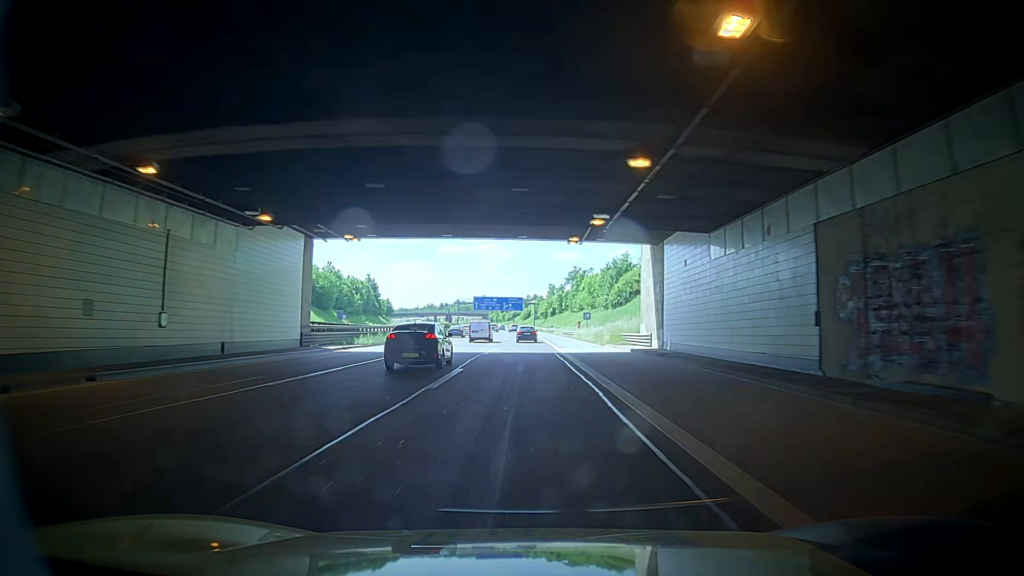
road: motorway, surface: asphalt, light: Day
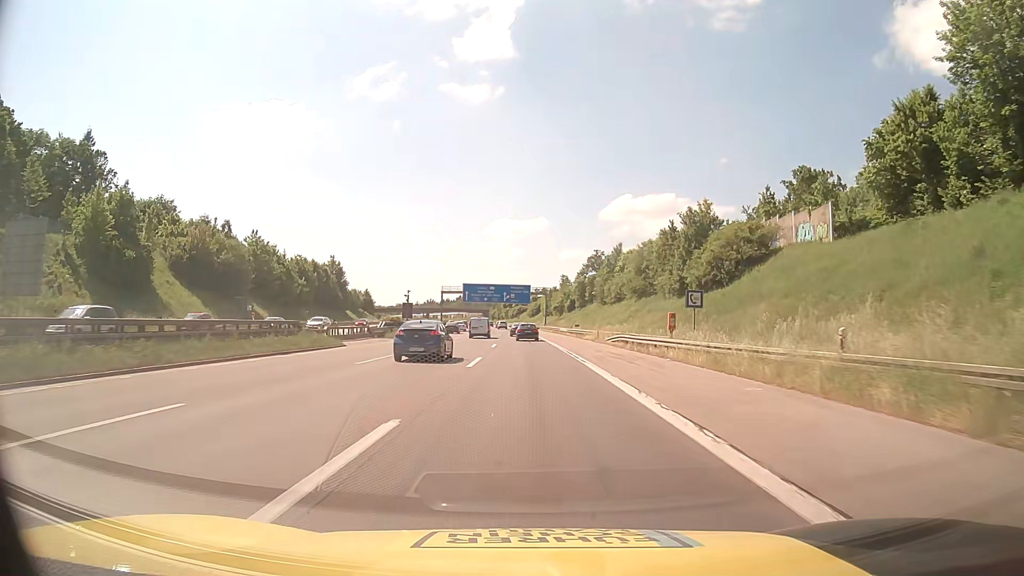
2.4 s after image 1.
(+0.8, +49.7) m; +2°
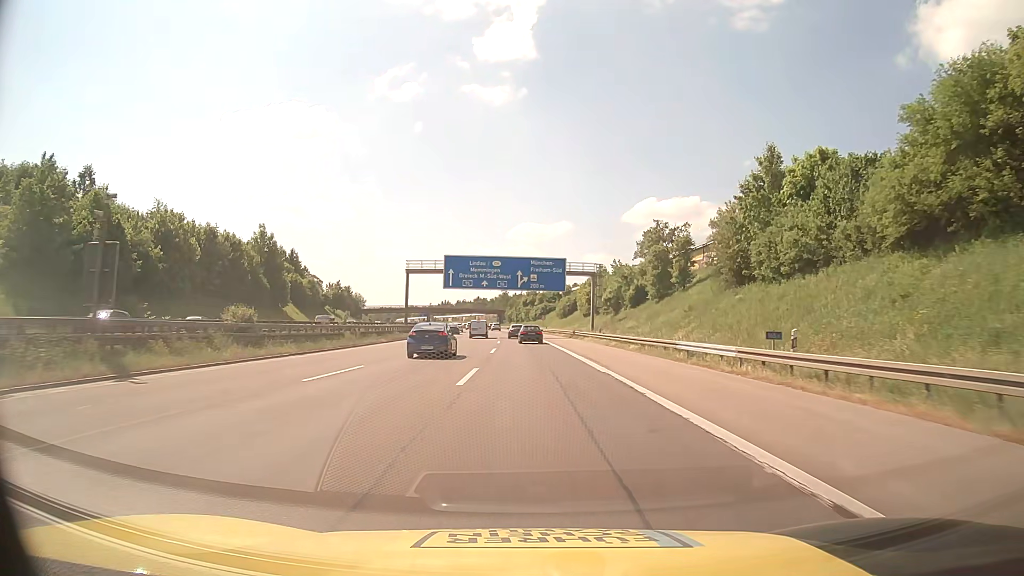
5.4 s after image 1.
(-1.1, +60.4) m; -2°
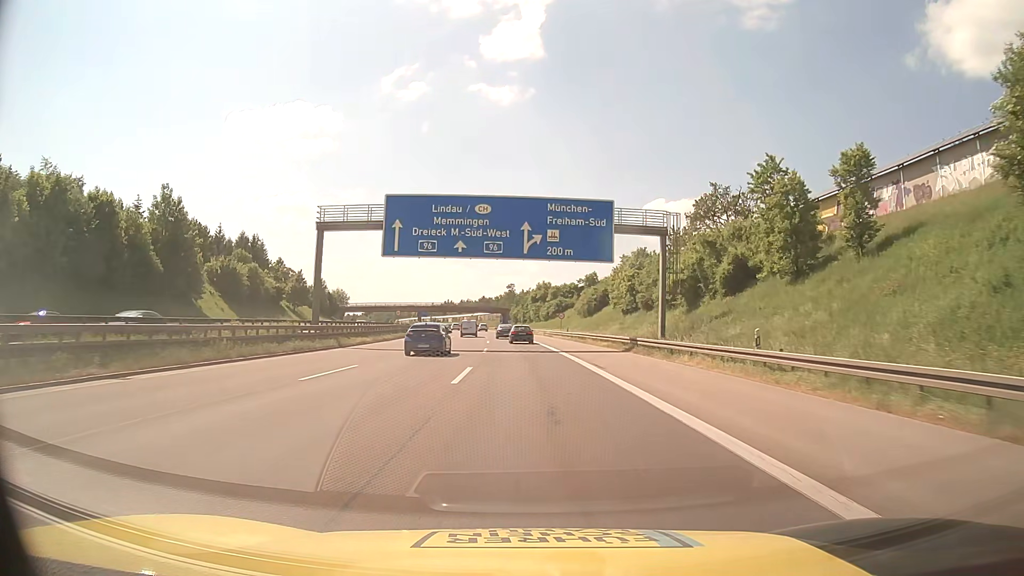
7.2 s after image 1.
(-0.3, +35.9) m; -1°
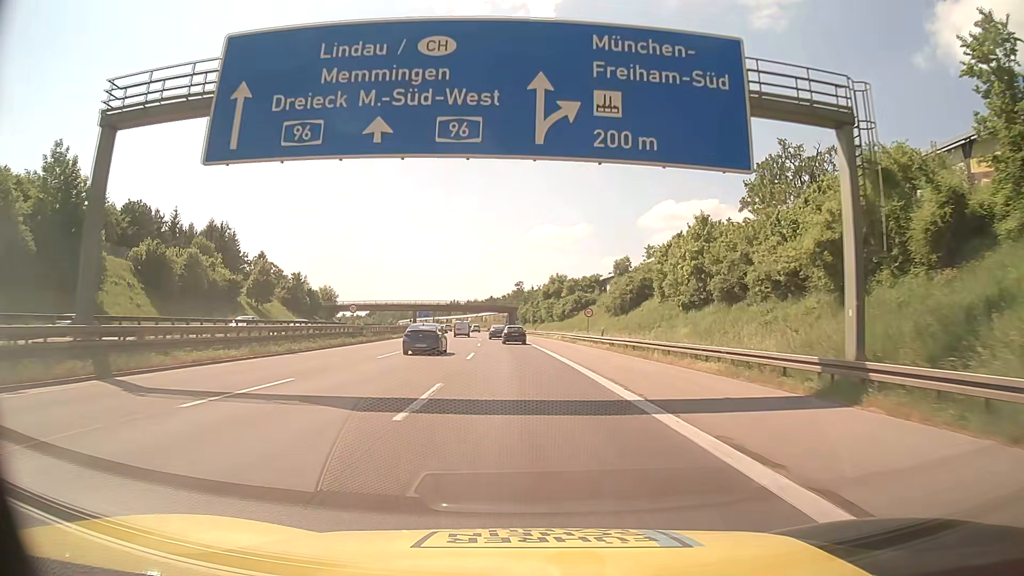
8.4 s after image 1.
(-0.1, +24.3) m; -1°
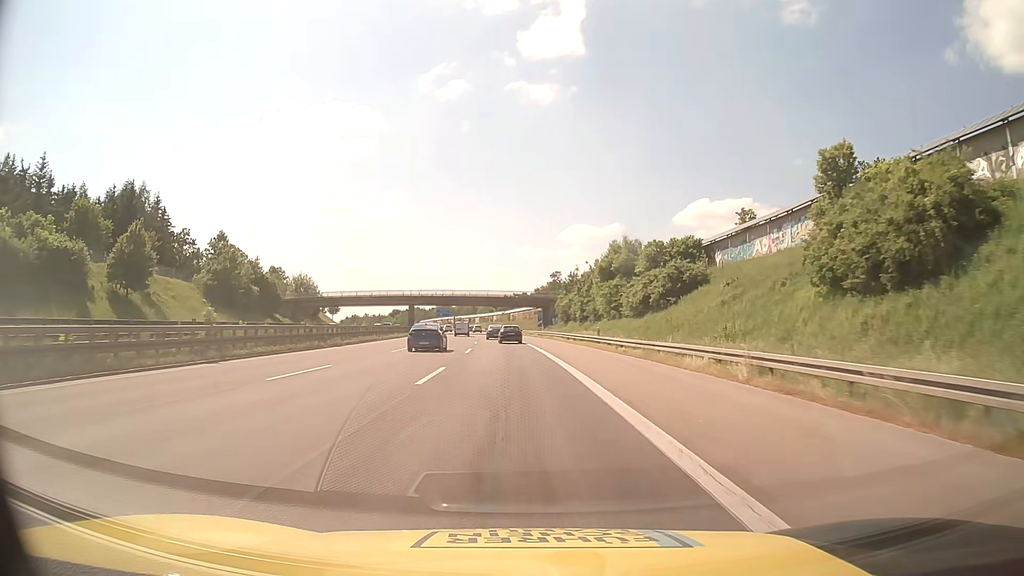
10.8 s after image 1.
(-1.0, +49.1) m; -3°
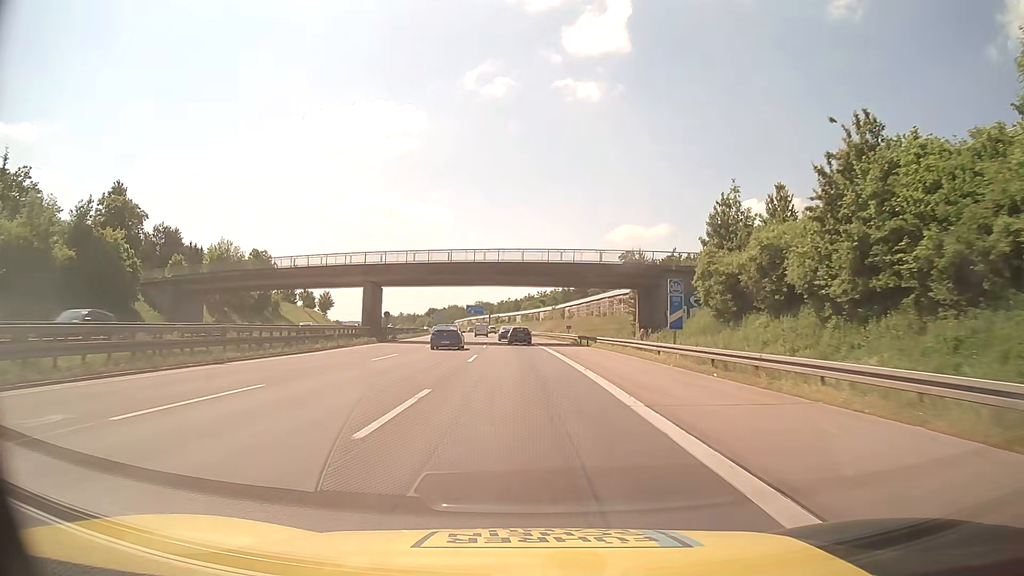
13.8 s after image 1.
(-2.6, +61.9) m; -4°
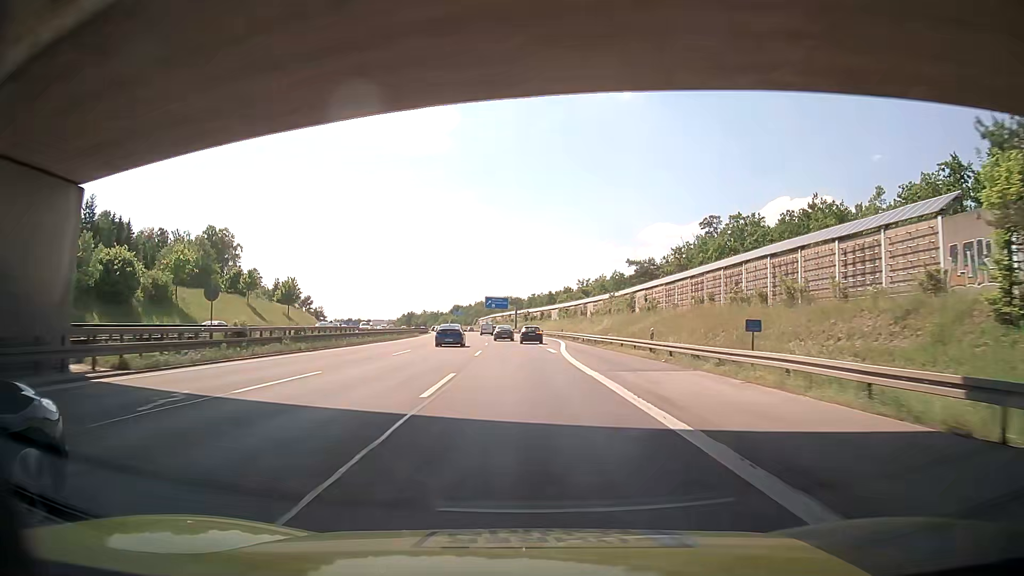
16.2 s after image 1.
(-1.1, +49.9) m; -3°
